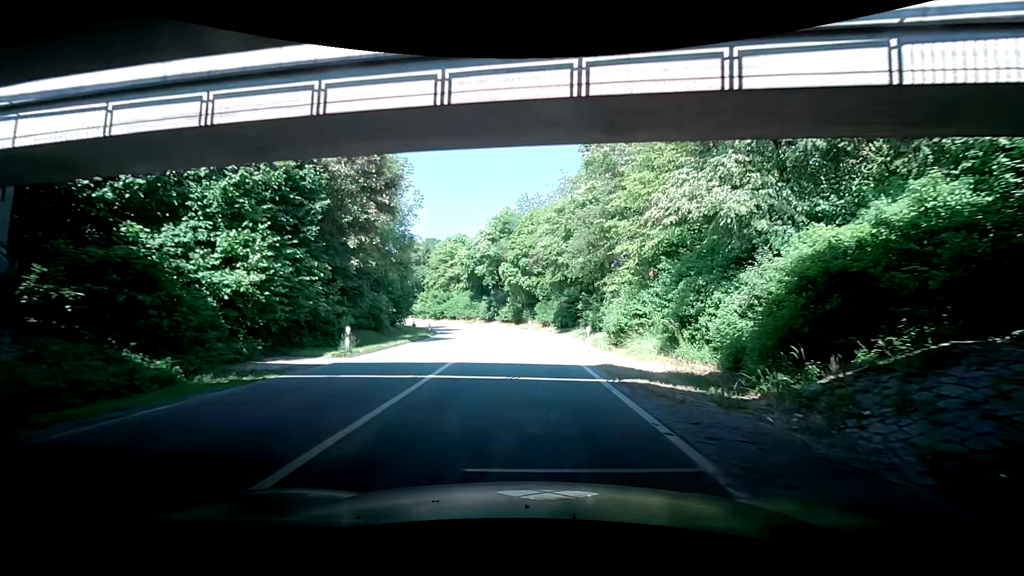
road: trunk_link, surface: asphalt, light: Day
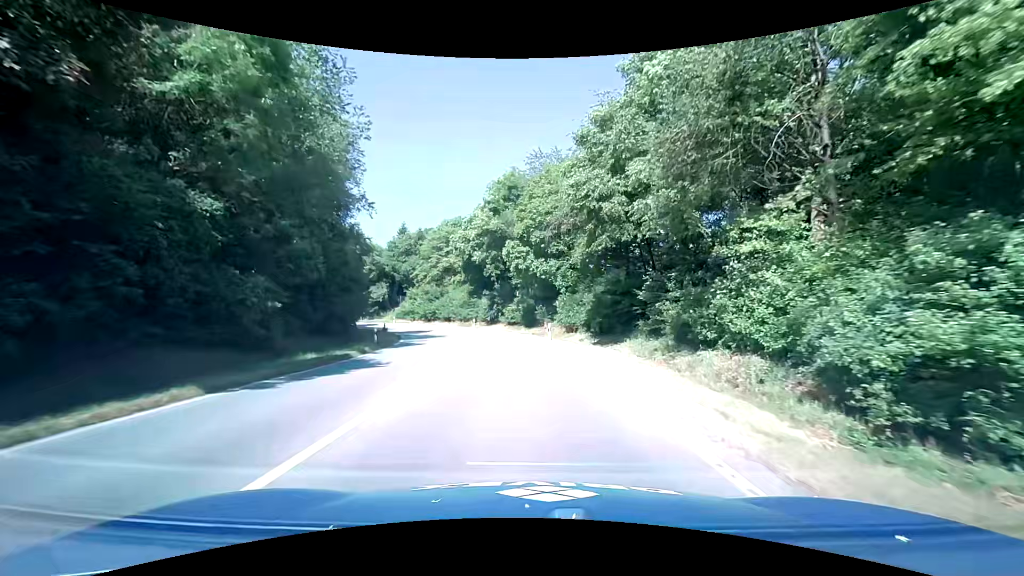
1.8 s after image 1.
(-1.4, +19.5) m; -11°
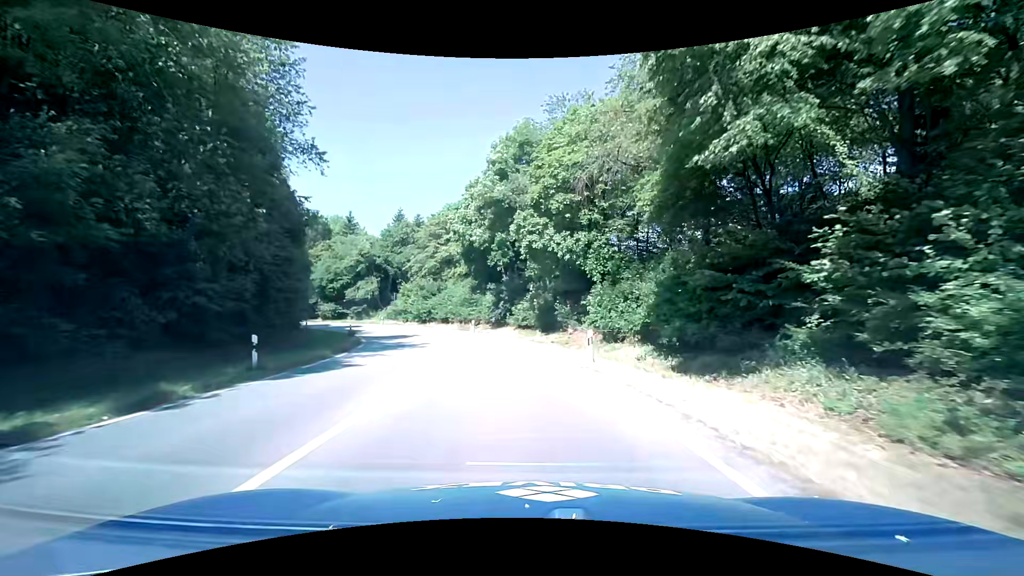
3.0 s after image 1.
(-0.1, +13.2) m; -3°
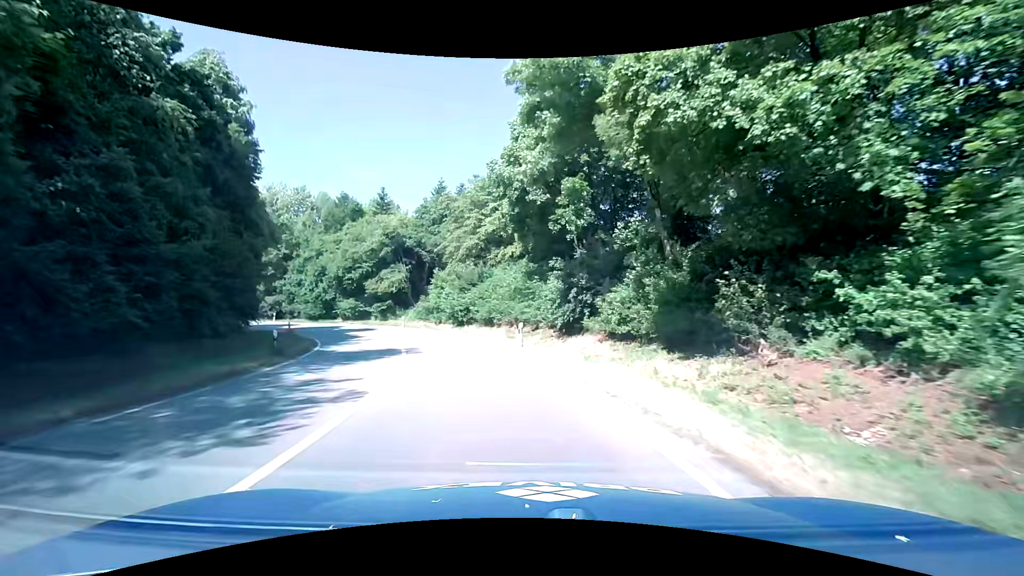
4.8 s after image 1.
(-0.5, +19.2) m; -6°
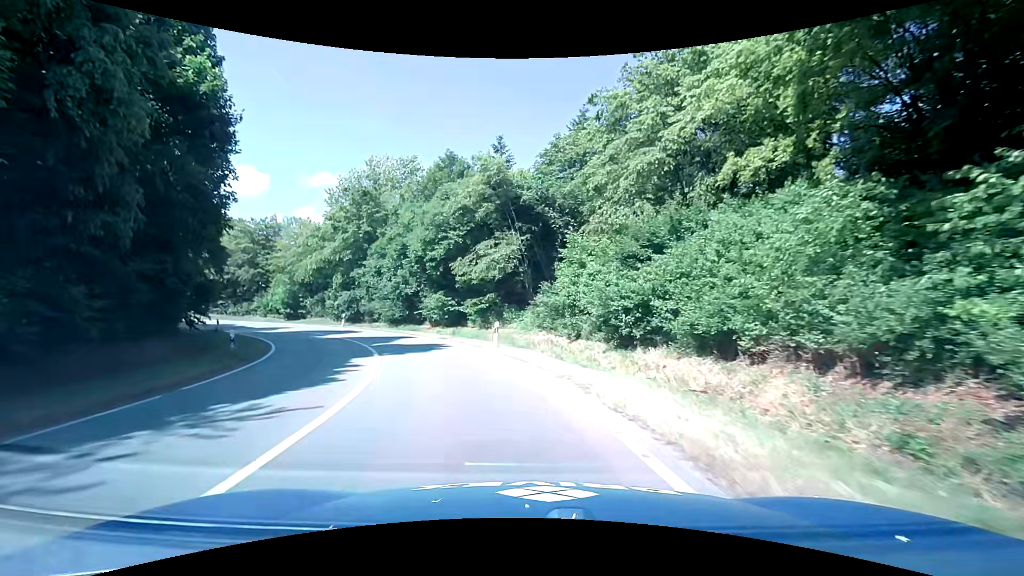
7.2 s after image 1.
(-3.3, +24.2) m; -17°
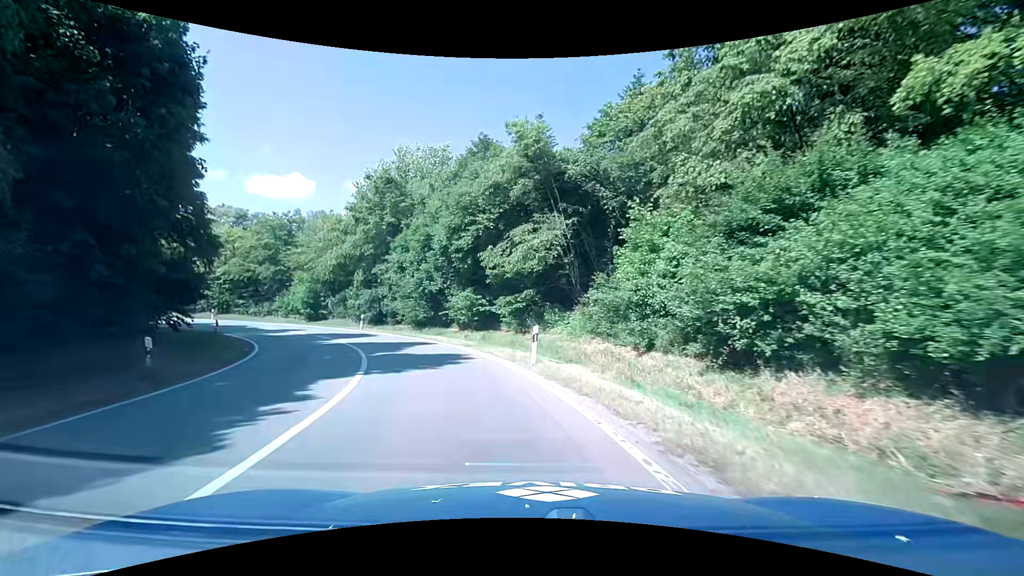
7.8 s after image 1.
(-0.3, +5.9) m; -5°
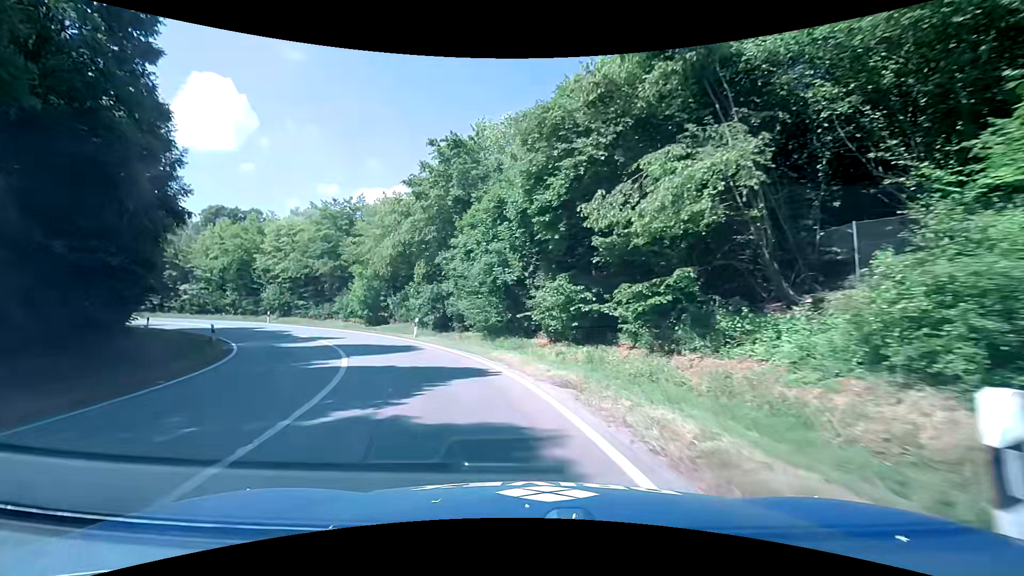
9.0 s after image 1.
(-1.0, +11.5) m; -11°
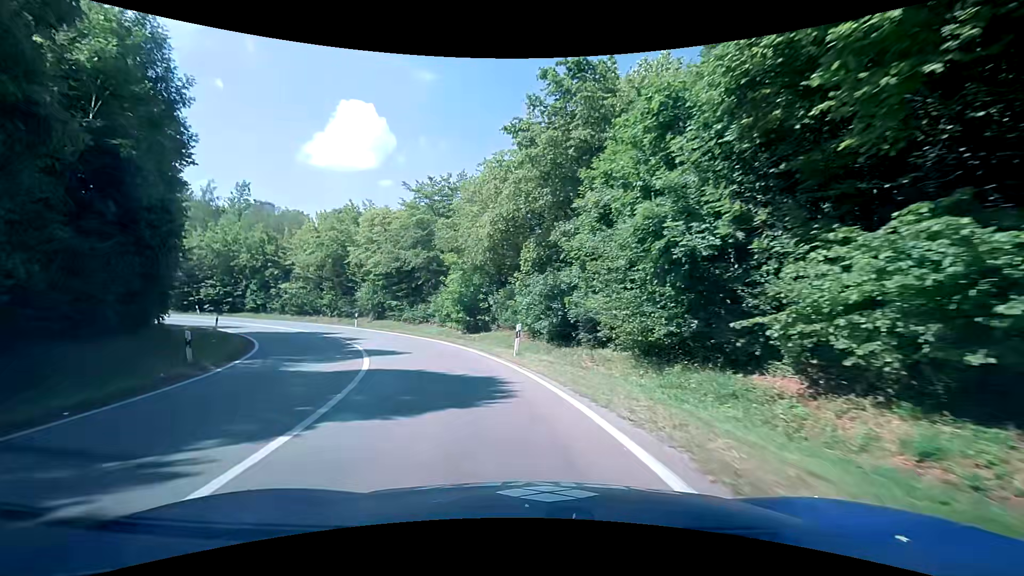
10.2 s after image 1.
(-1.2, +11.1) m; -14°
(-1, +10) (-4, +19) (-9, +28) (-14, +36) (-21, +43) (-30, +49) (-39, +52) (-49, +55) (-59, +58) (-67, +62) m
